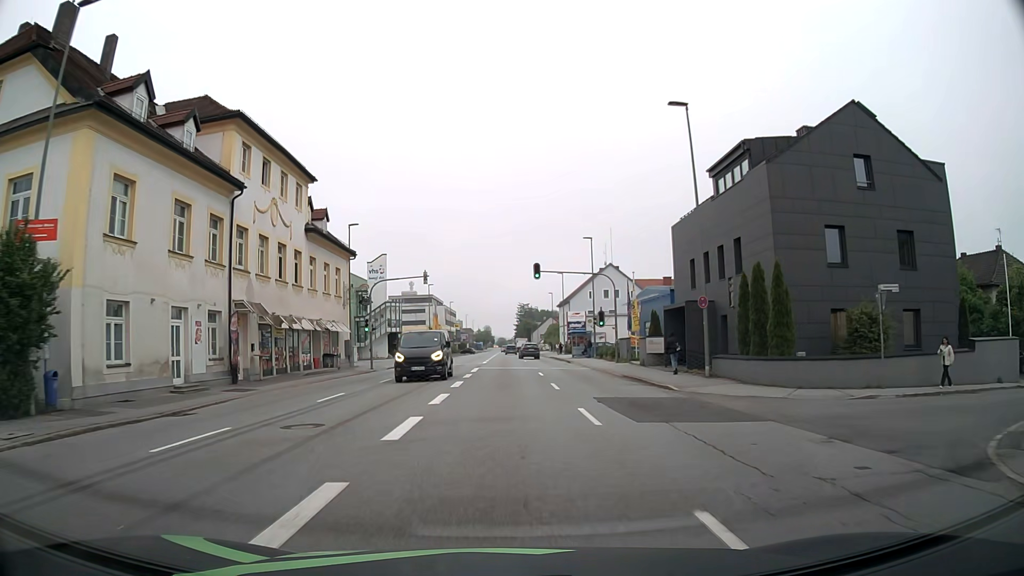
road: tertiary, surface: asphalt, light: Day
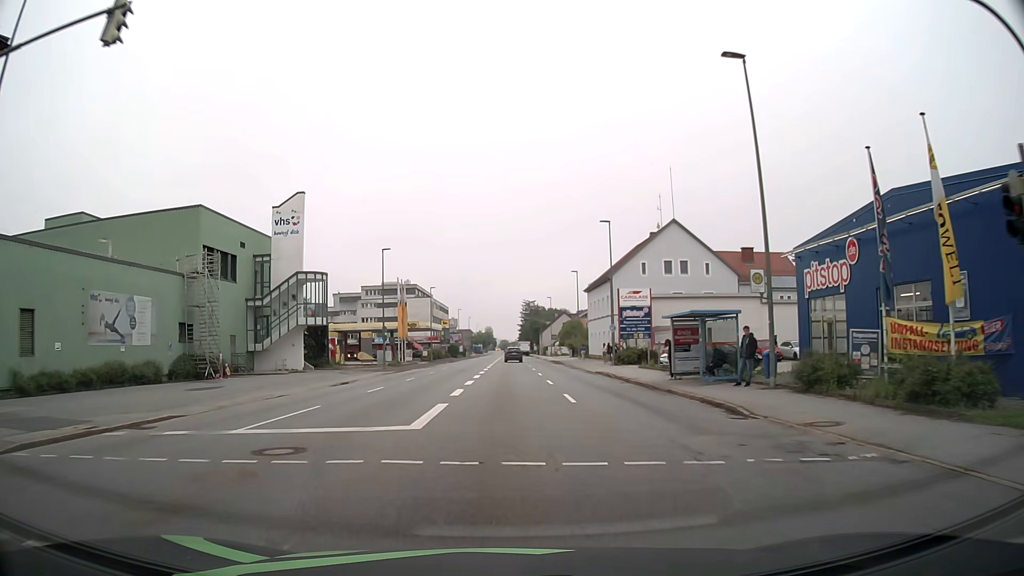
(-0.2, +38.0) m; 0°
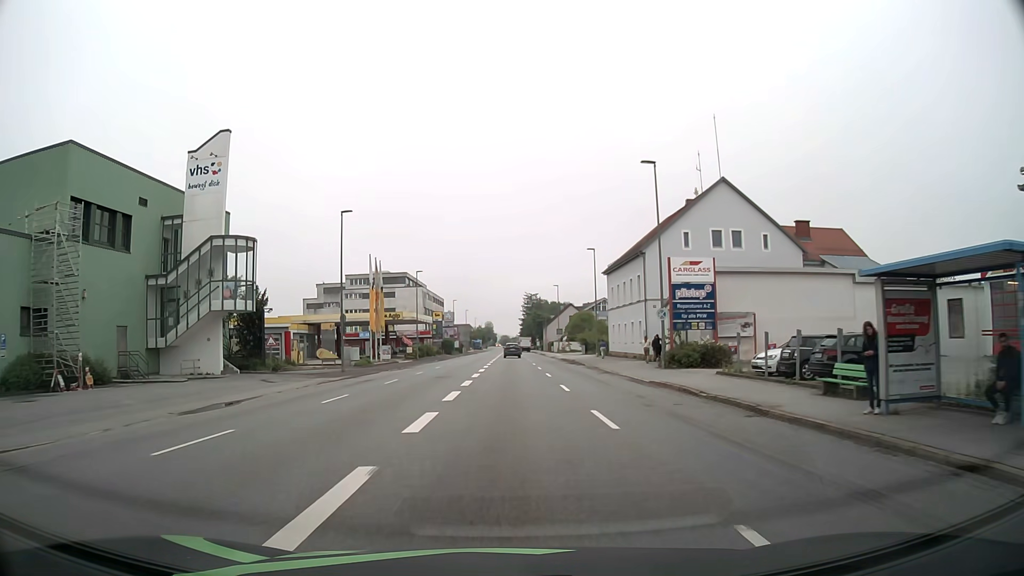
(0.0, +15.2) m; 0°
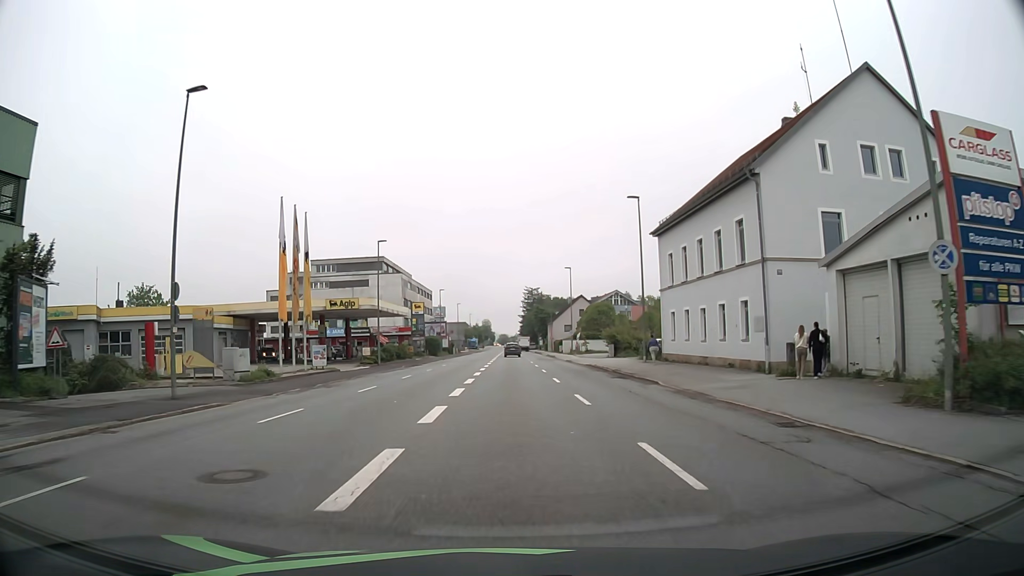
(0.0, +22.9) m; 0°
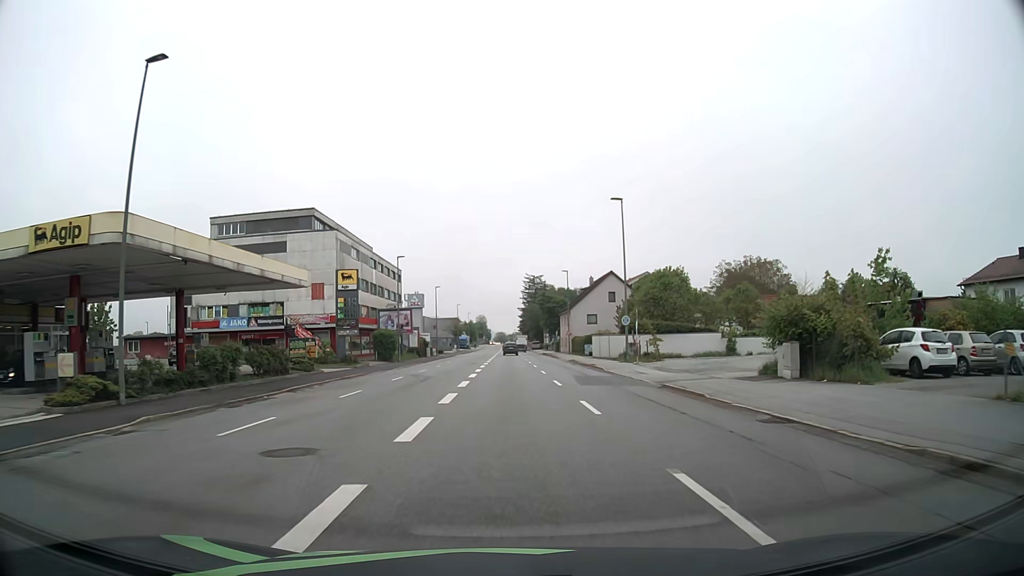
(+0.1, +38.2) m; 0°
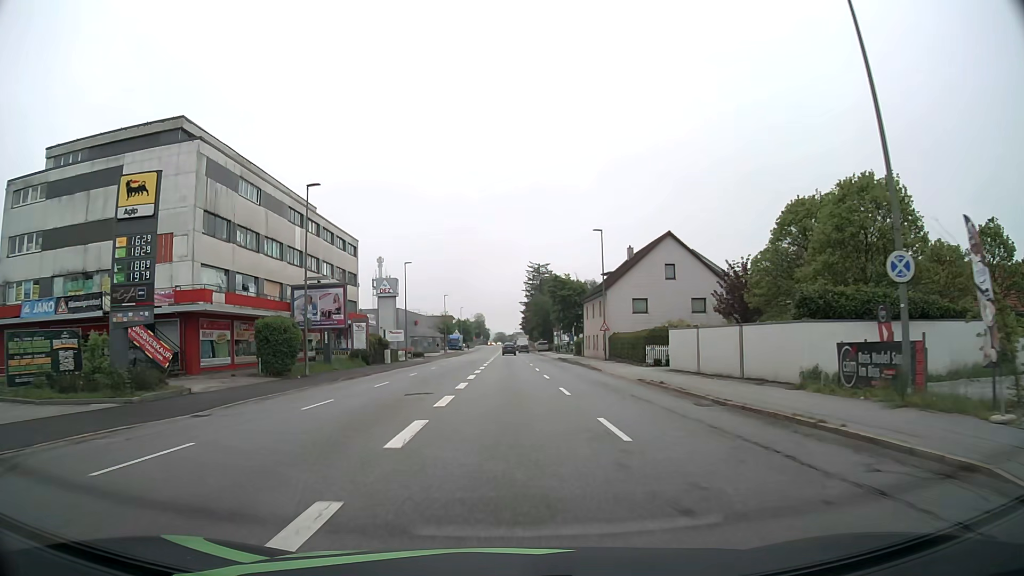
(0.0, +30.7) m; 0°
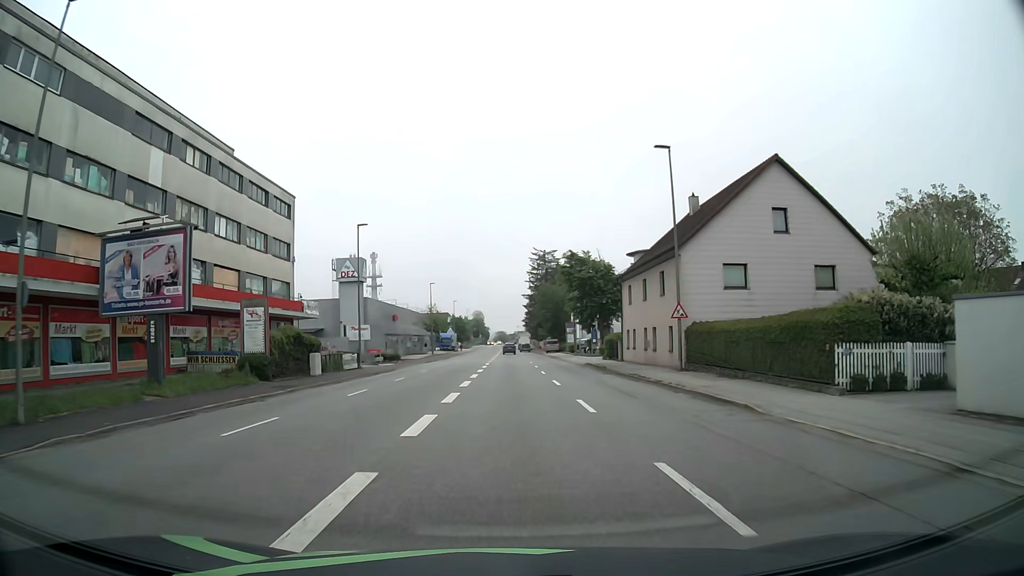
(0.0, +22.9) m; 0°
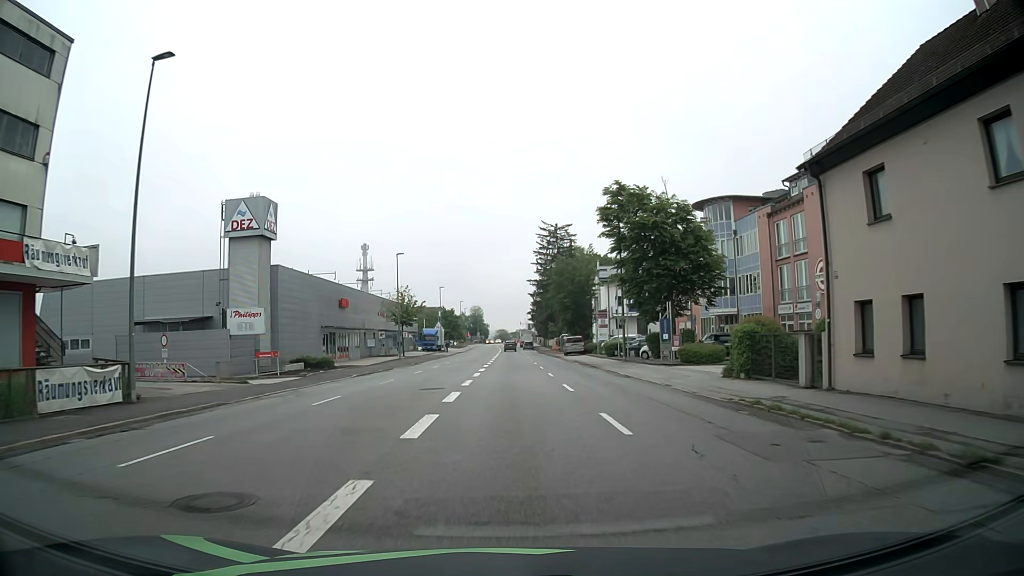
(-0.1, +30.6) m; 0°
(0, +10) (0, +20) (0, +30) (0, +40) (0, +50) (0, +60) (0, +70) (0, +80) (0, +90) (0, +100) m
